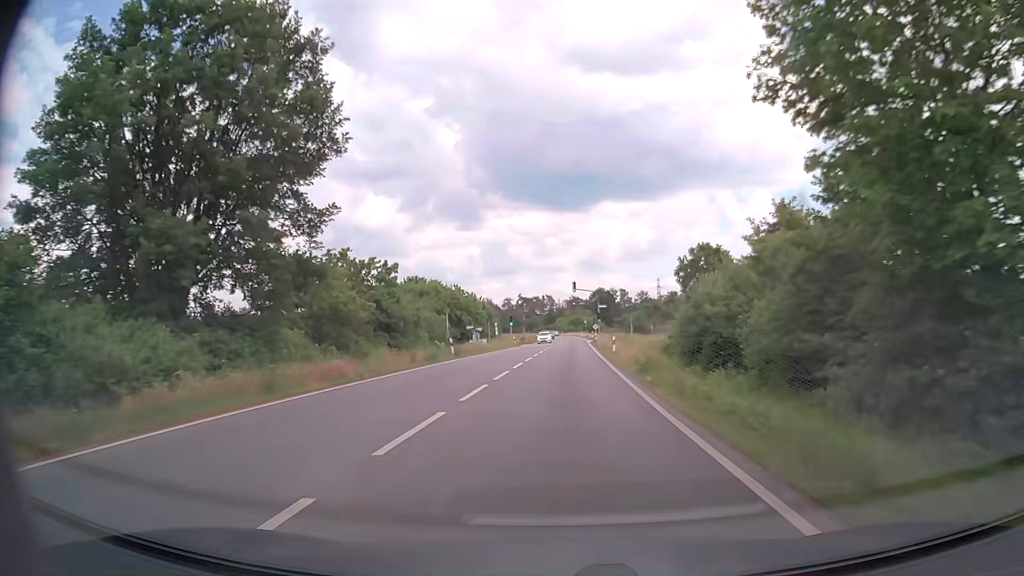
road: primary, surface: asphalt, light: Day
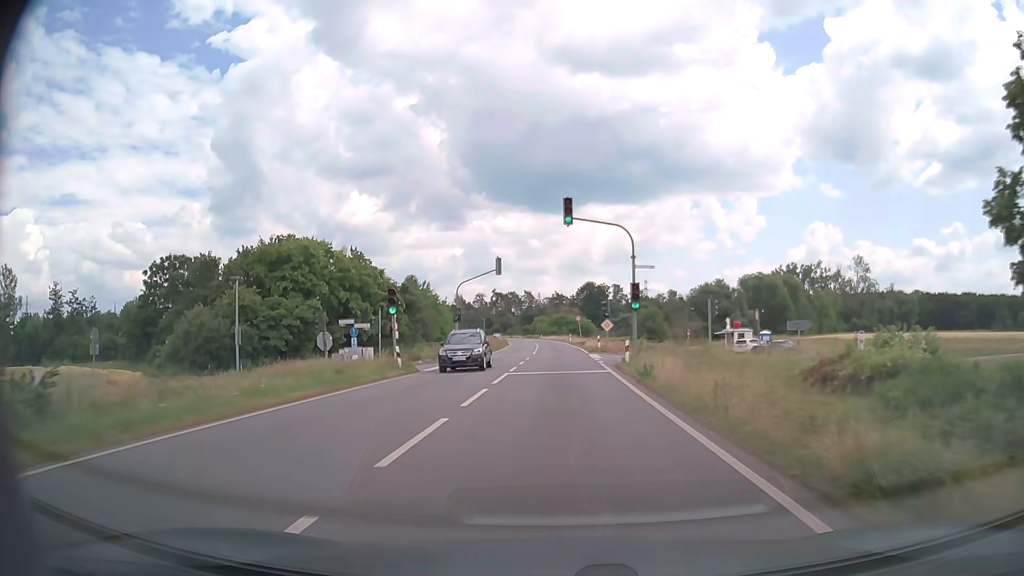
(+0.9, +48.9) m; +1°
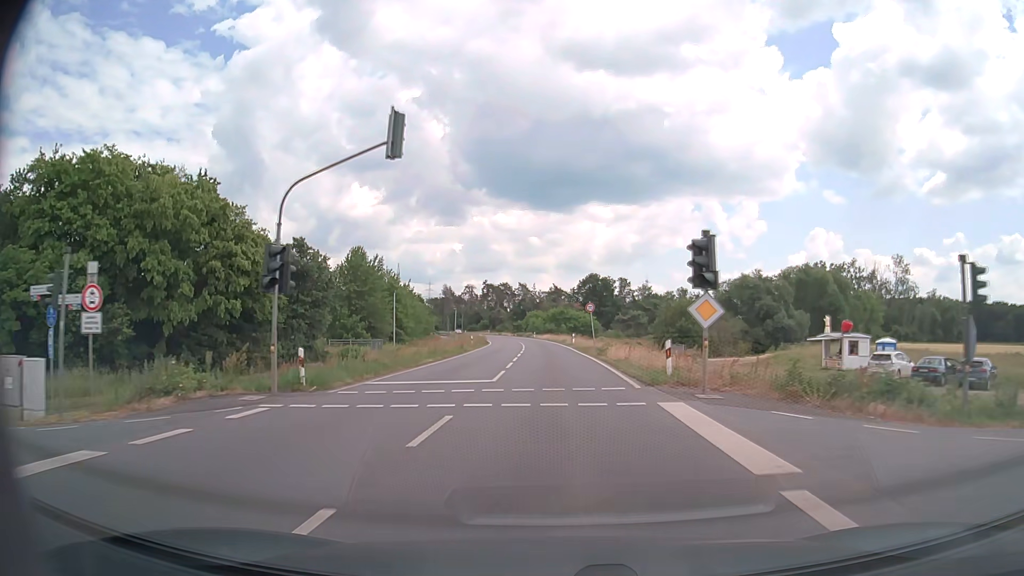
(+0.1, +29.5) m; 0°
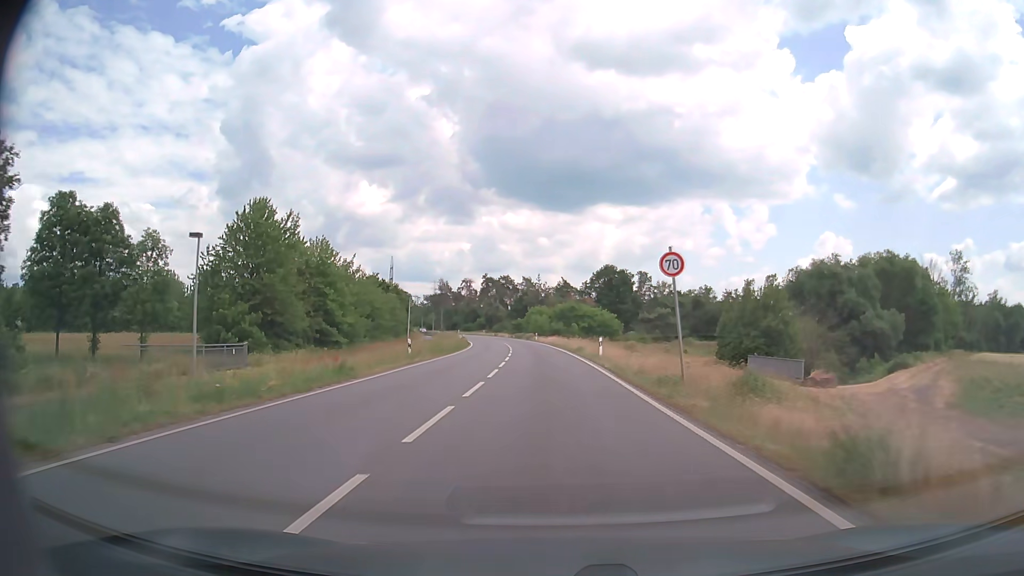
(0.0, +29.7) m; 0°
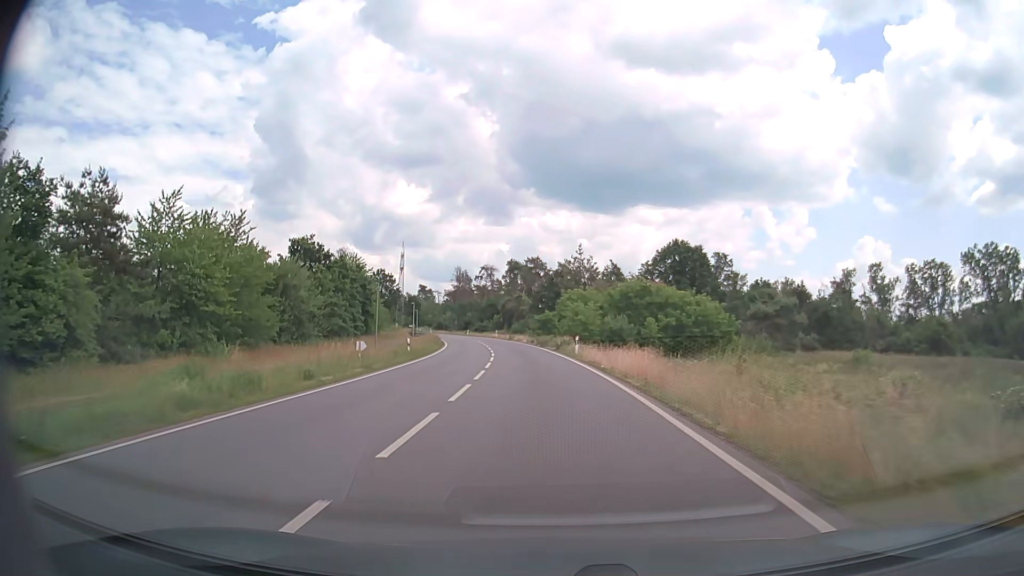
(-1.3, +49.6) m; -3°
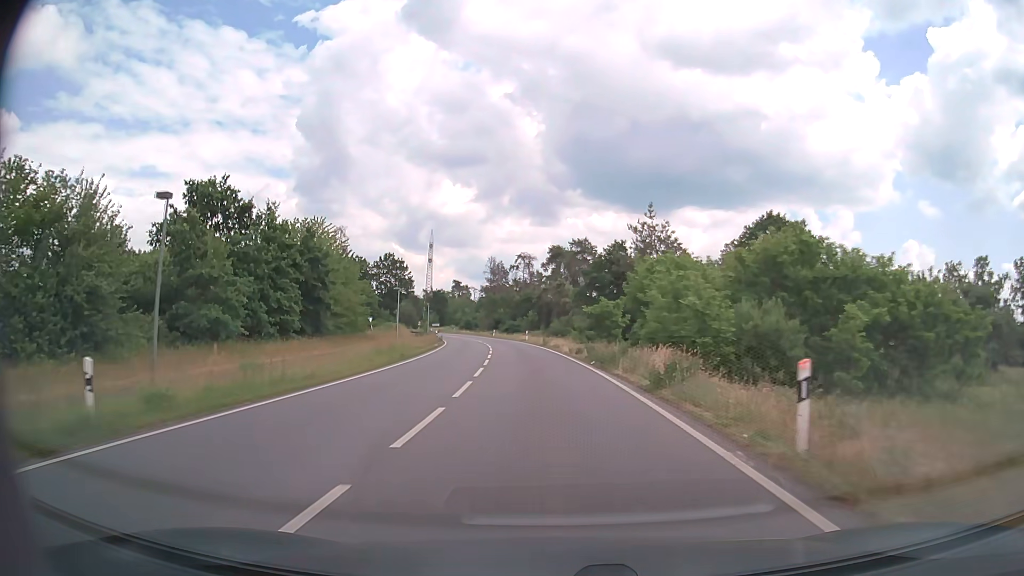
(-1.1, +29.8) m; -4°
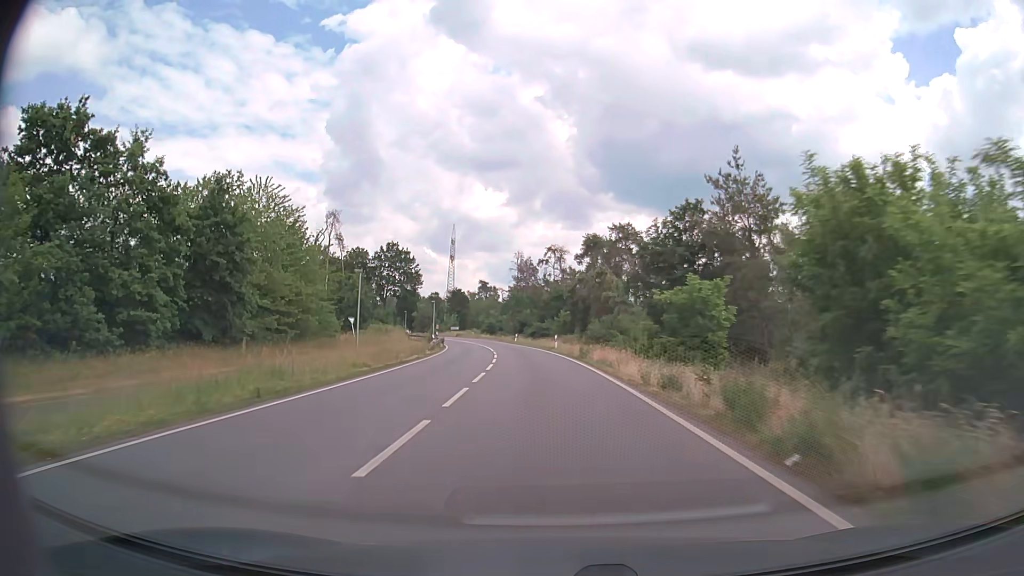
(-0.5, +19.9) m; -3°
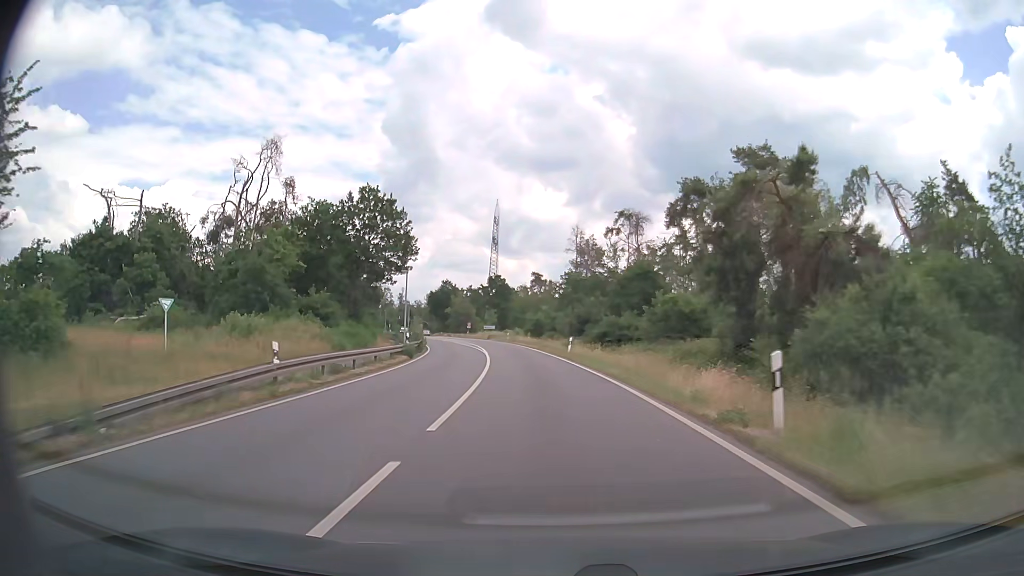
(-1.9, +39.7) m; -5°
(0, +10) (0, +20) (-1, +30) (-2, +40) (-3, +50) (-5, +60) (-6, +70) (-8, +79) (-10, +89) (-13, +99) m
